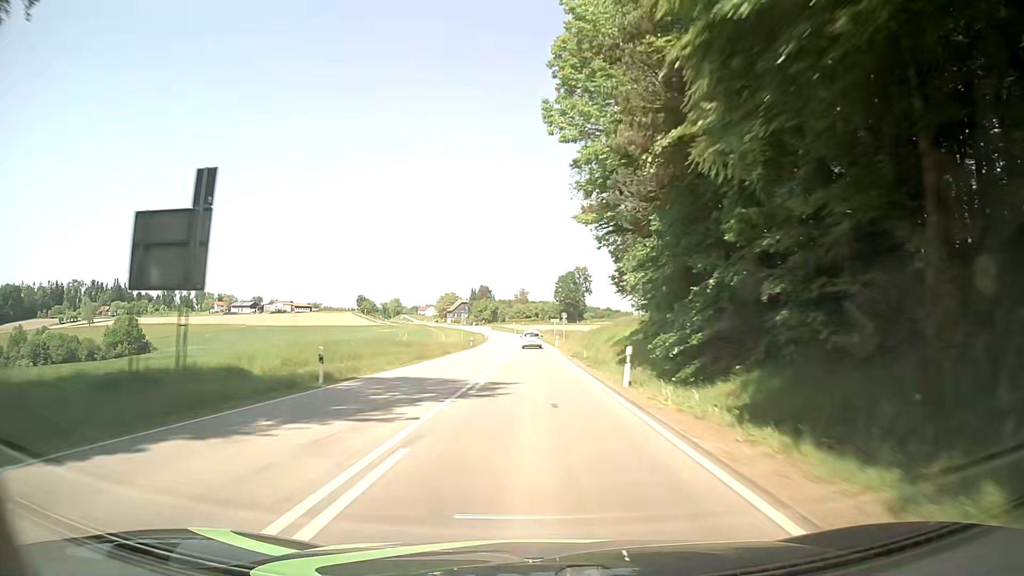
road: secondary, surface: asphalt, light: Day
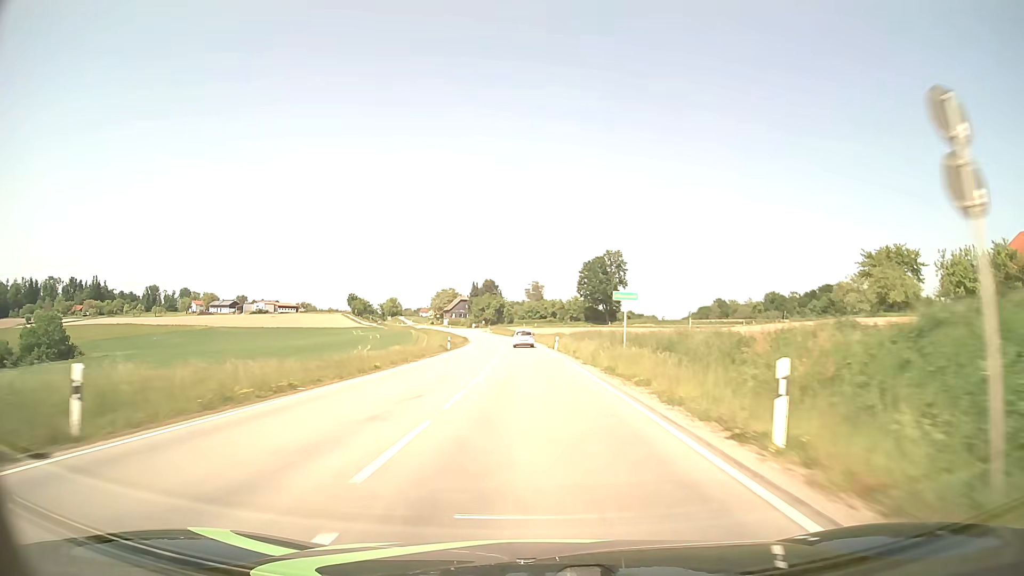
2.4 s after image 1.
(-0.9, +63.5) m; -2°
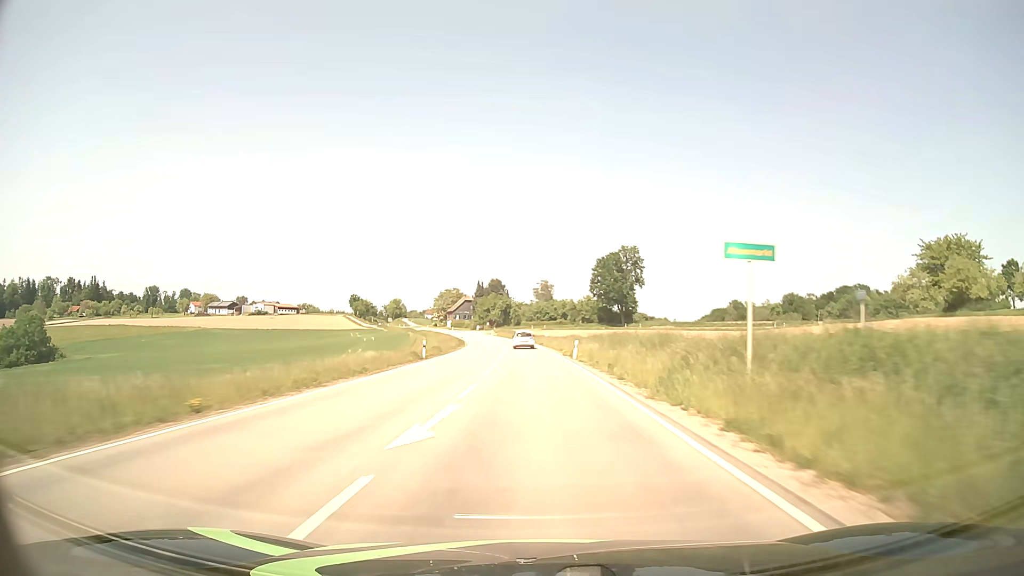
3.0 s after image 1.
(-0.1, +15.8) m; -1°
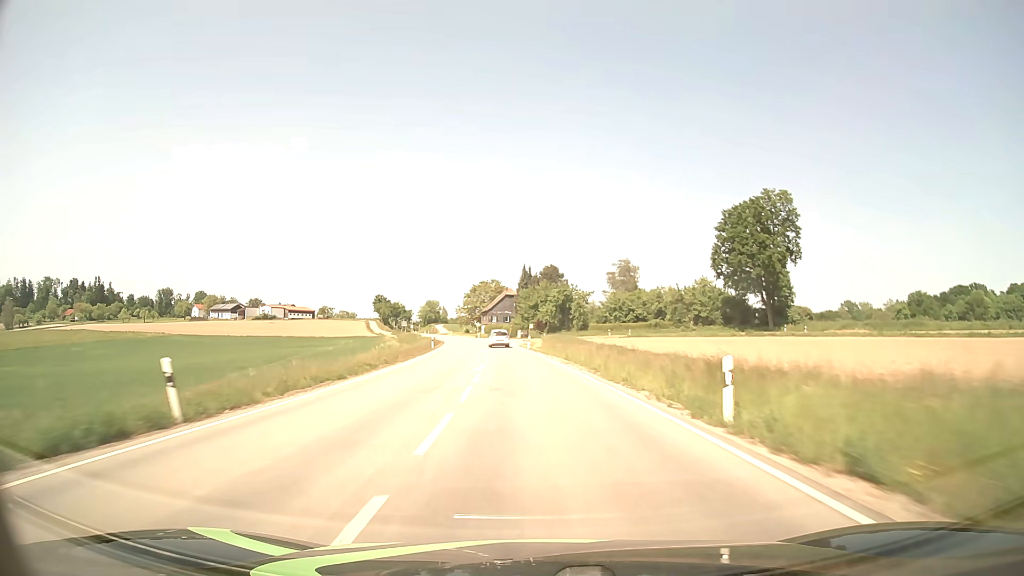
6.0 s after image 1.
(-2.8, +78.8) m; -5°
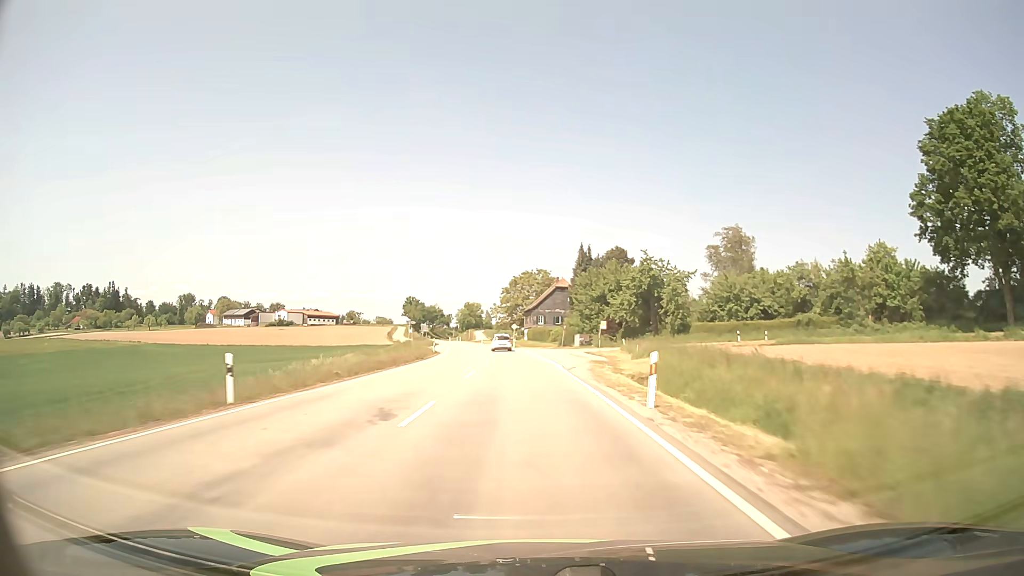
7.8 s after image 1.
(-1.9, +47.3) m; -5°
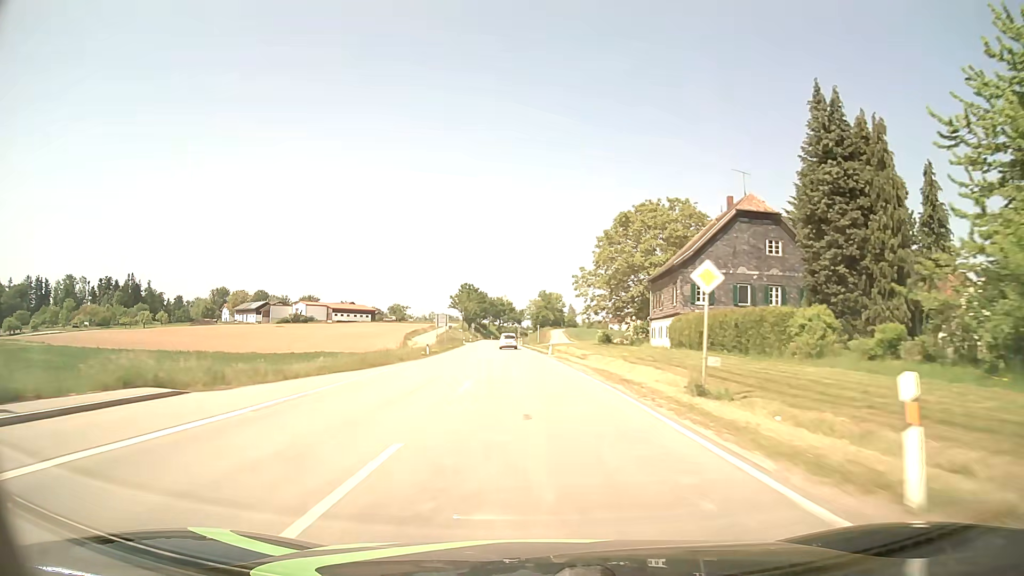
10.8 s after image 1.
(-5.0, +78.7) m; -7°
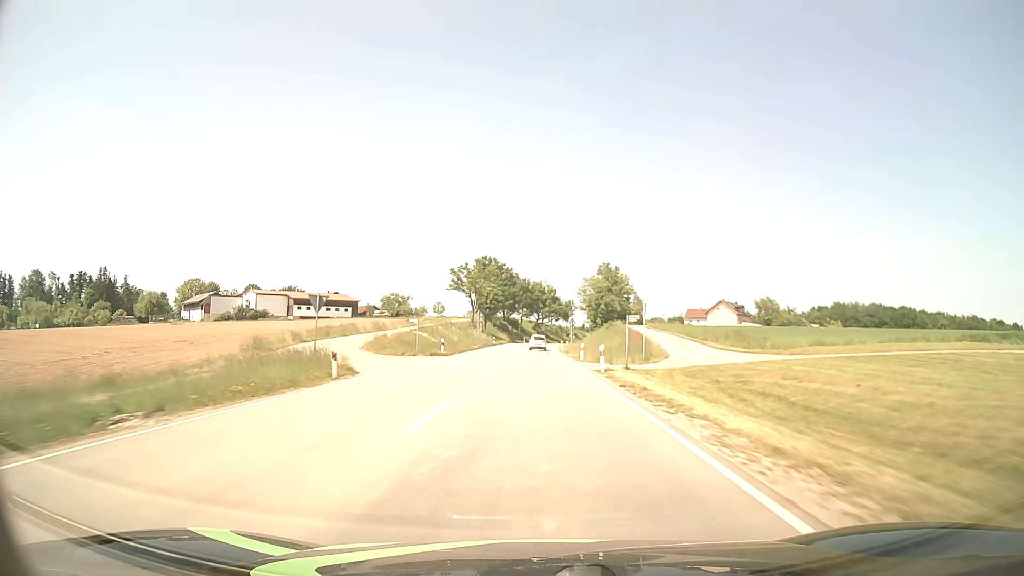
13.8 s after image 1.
(-3.5, +79.0) m; -4°
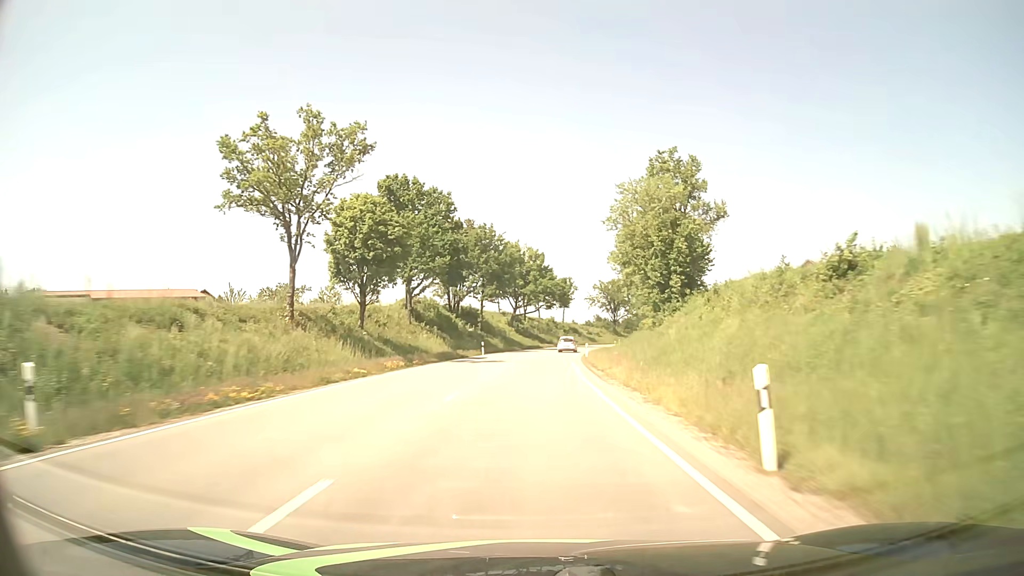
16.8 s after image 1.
(+0.8, +79.1) m; +1°
(0, +10) (0, +20) (0, +30) (+1, +40) (+1, +50) (+2, +60) (+3, +70) (+4, +80) (+6, +90) (+8, +100) m
